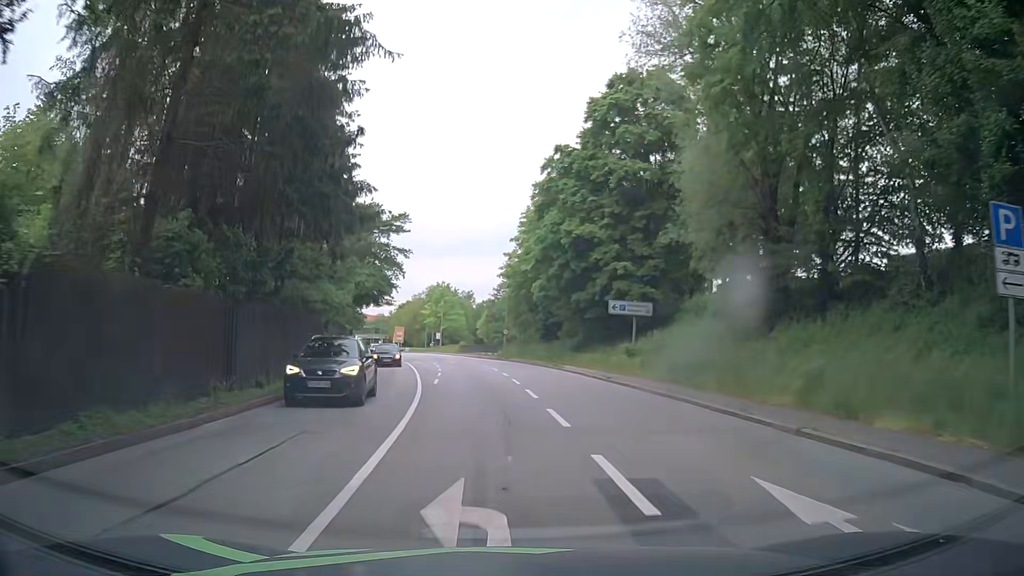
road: primary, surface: asphalt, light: Day
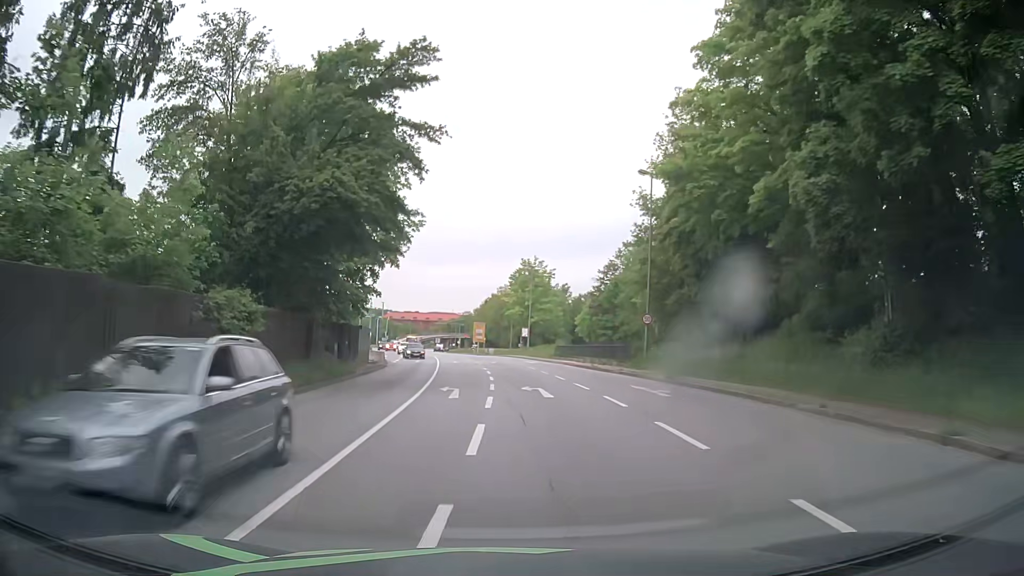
(-1.5, +32.4) m; -7°
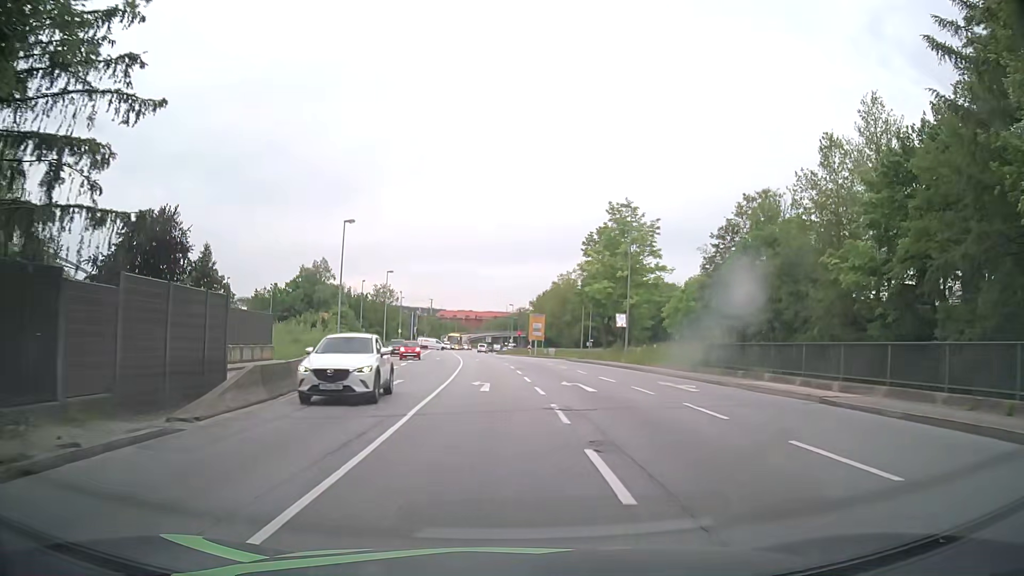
(-1.4, +32.7) m; -5°
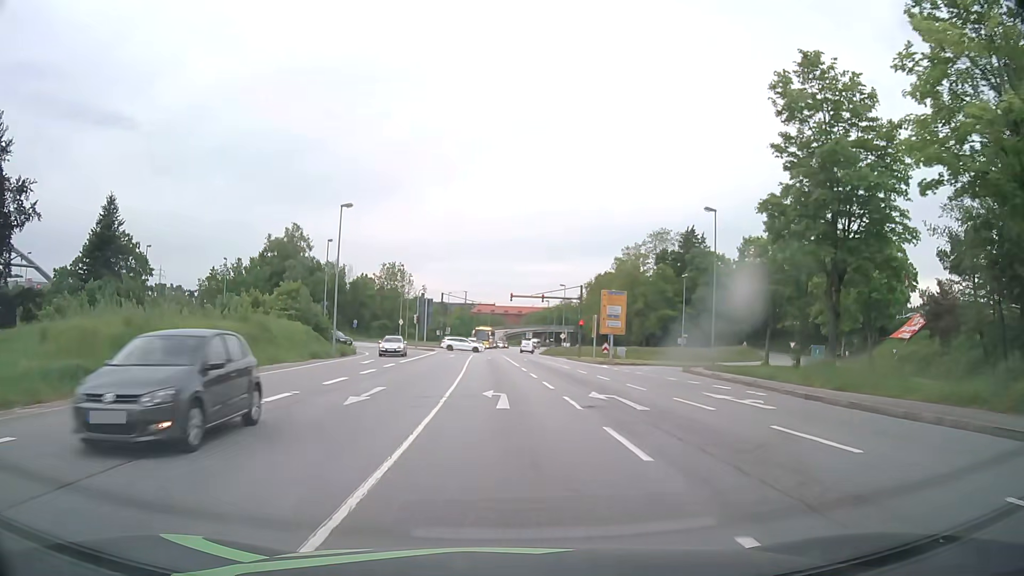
(-1.0, +40.1) m; -3°
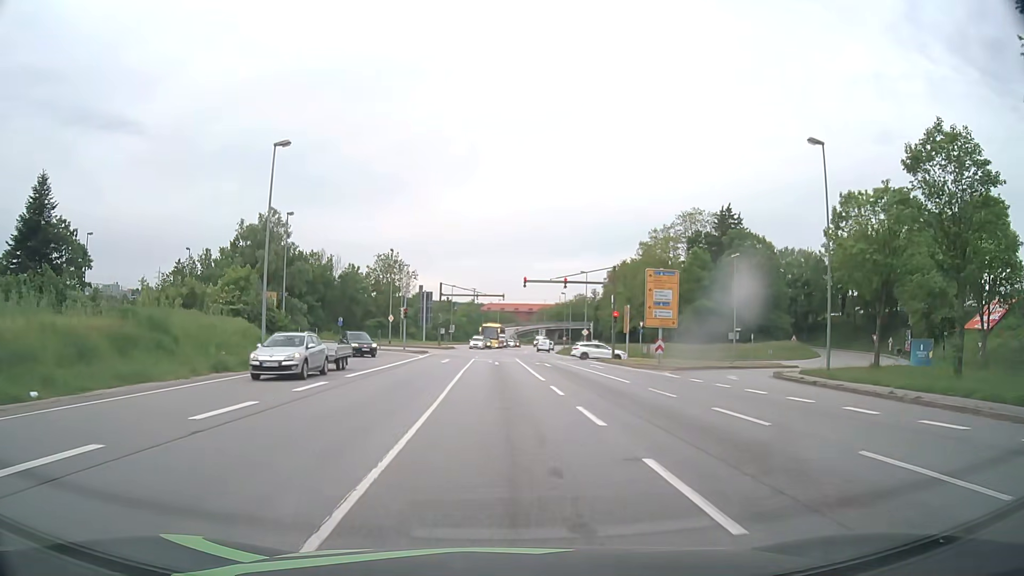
(-0.1, +14.8) m; -1°
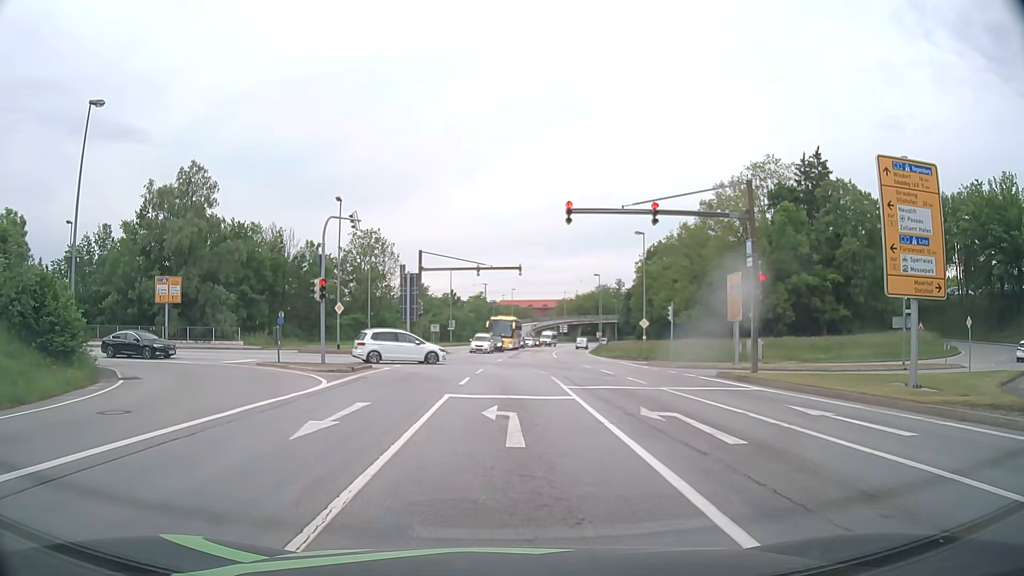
(-0.3, +27.1) m; -1°
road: primary_link
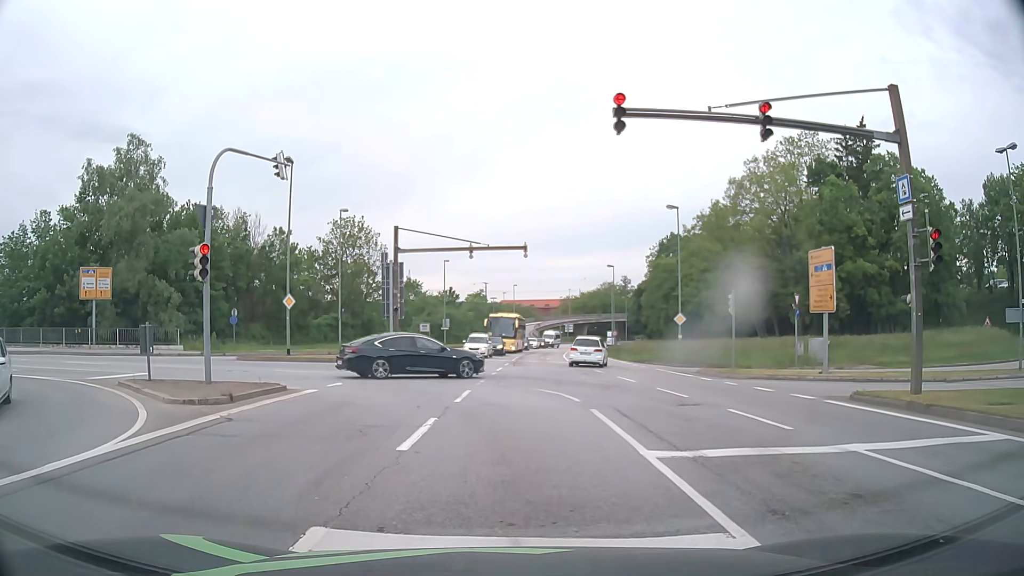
(0.0, +10.3) m; 0°
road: primary
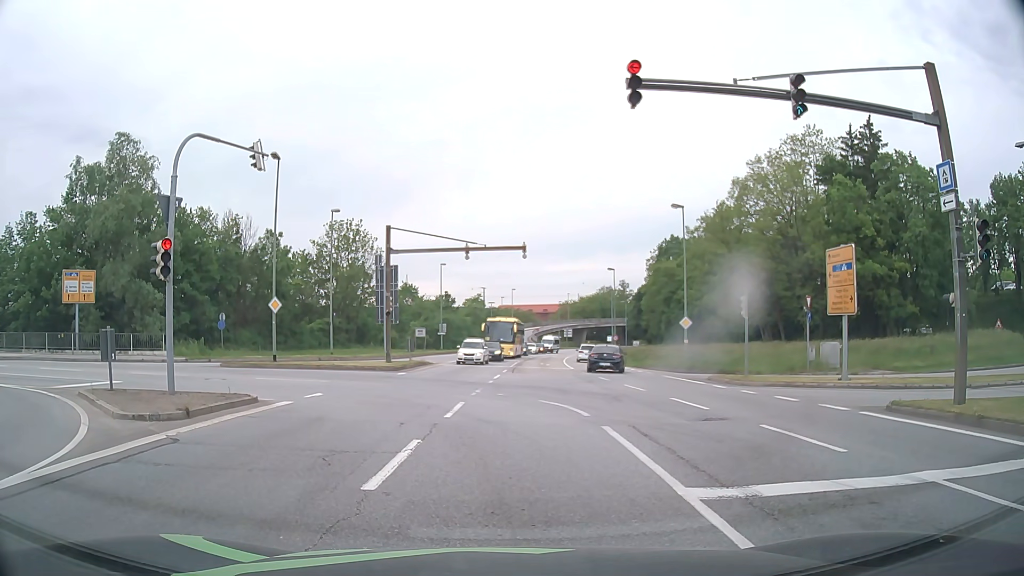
(0.0, +1.7) m; +1°
(-1, +10) (-5, +19) (-14, +23) (-24, +25) (-34, +26) (-44, +28) (-54, +30) (-63, +32) (-73, +33) (-83, +35) m
